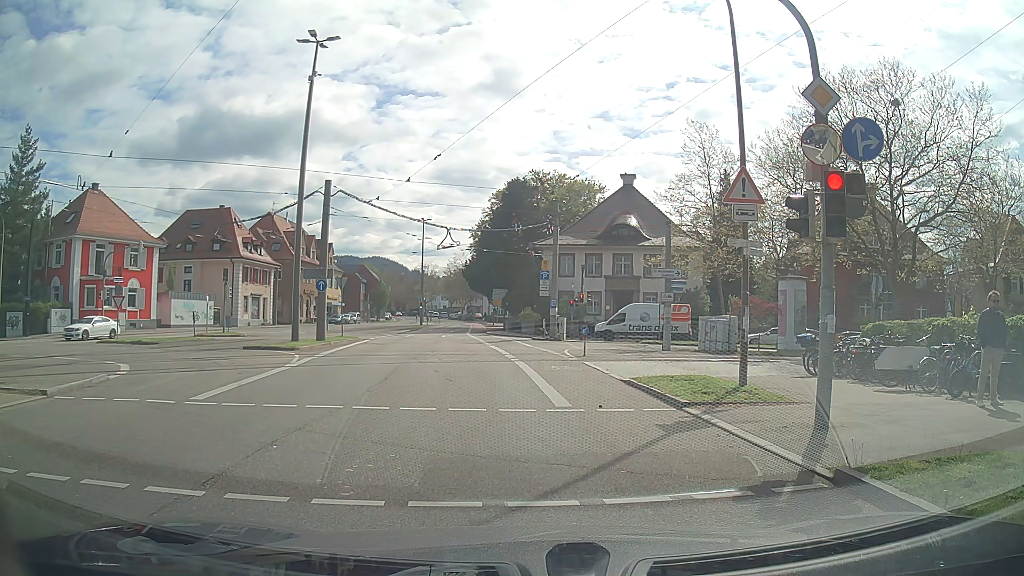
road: secondary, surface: asphalt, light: Day
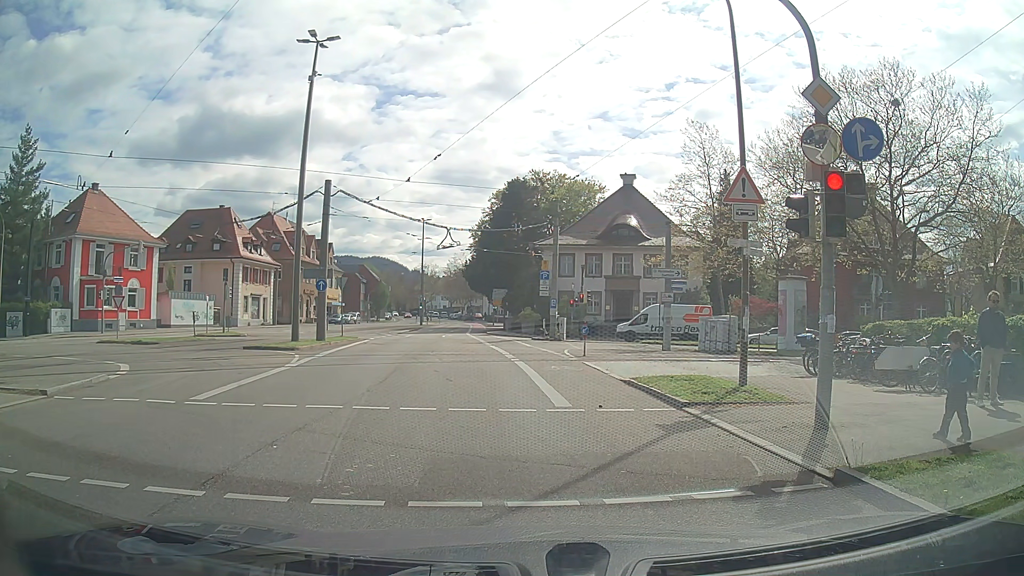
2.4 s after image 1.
(0.0, 0.0) m; 0°
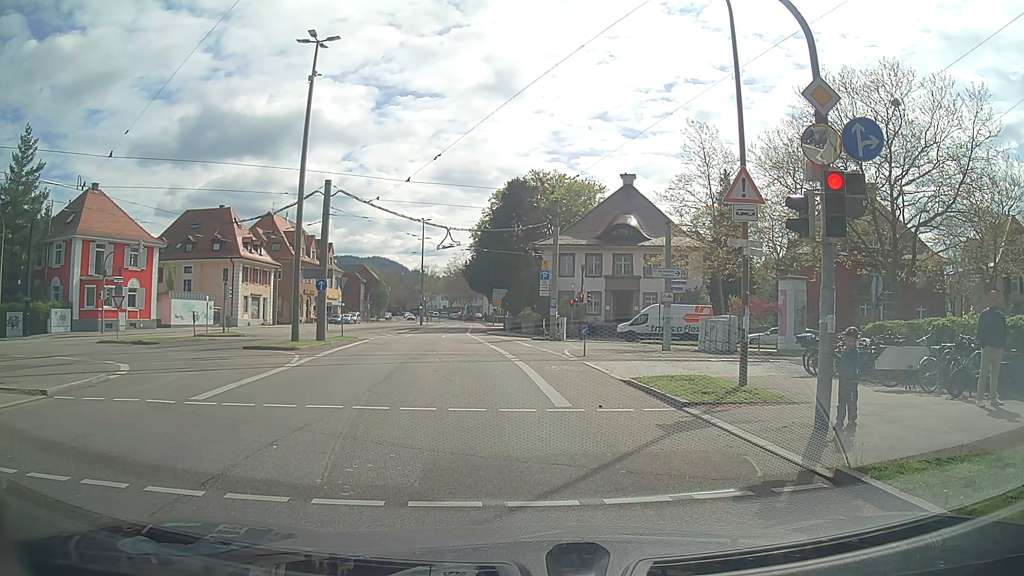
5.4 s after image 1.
(0.0, 0.0) m; 0°
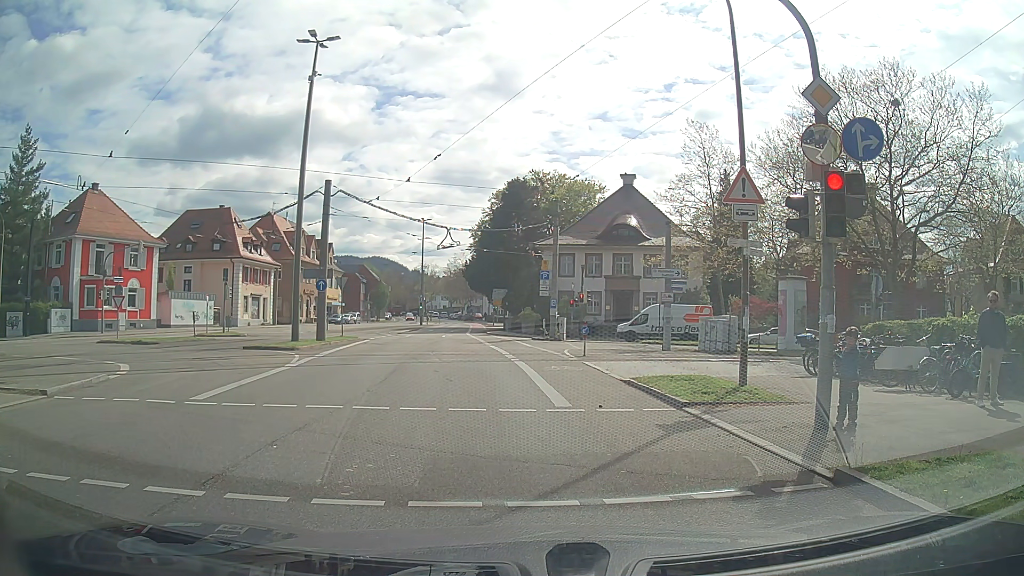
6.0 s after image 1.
(0.0, 0.0) m; 0°
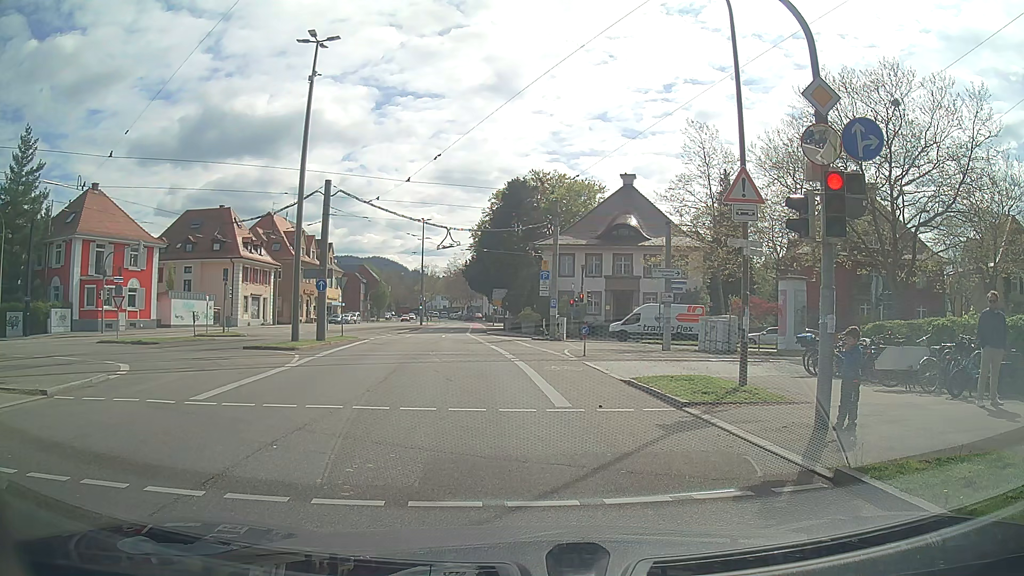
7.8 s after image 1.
(0.0, 0.0) m; 0°
